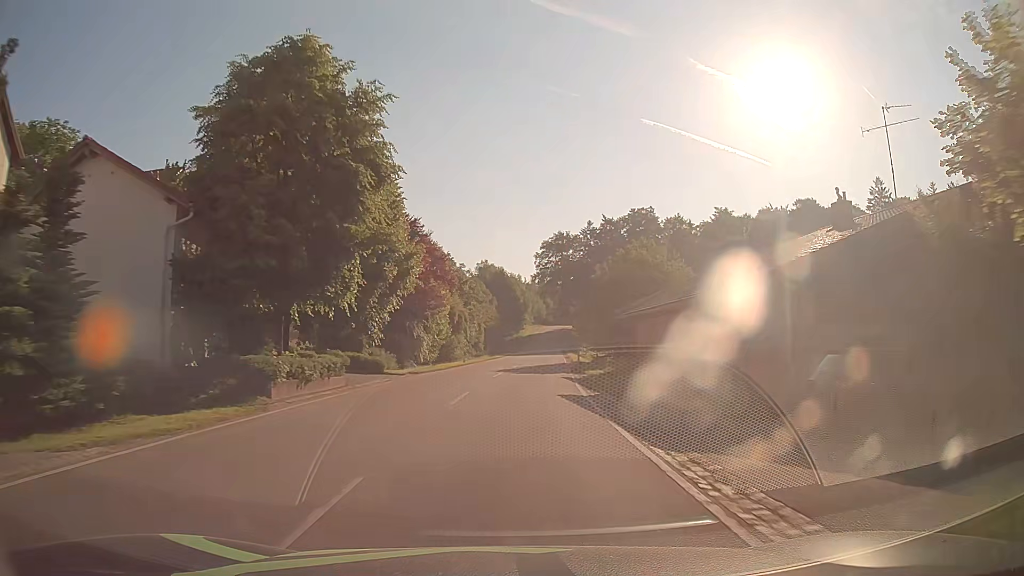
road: tertiary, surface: asphalt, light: Day
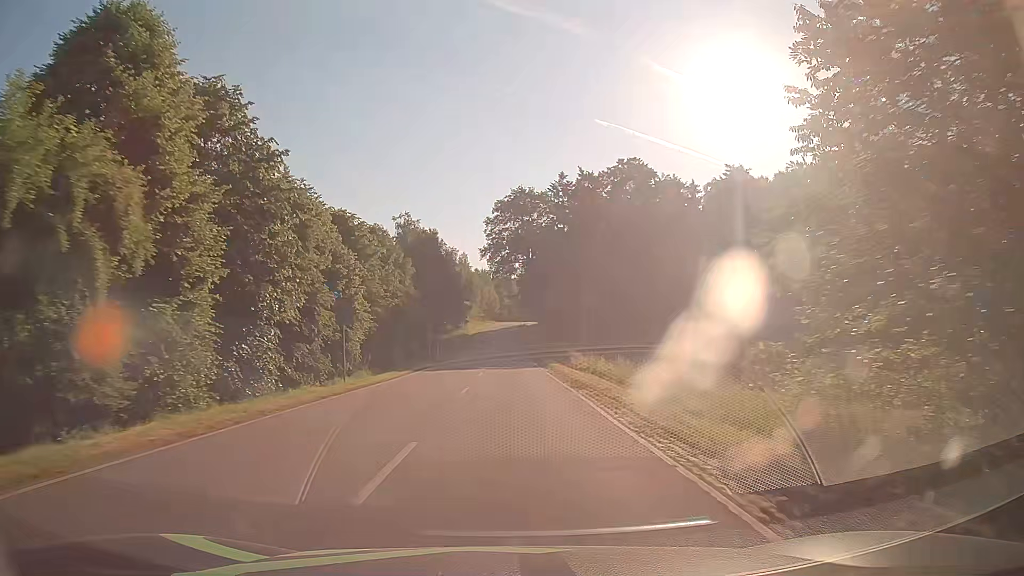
(+2.3, +45.5) m; +4°
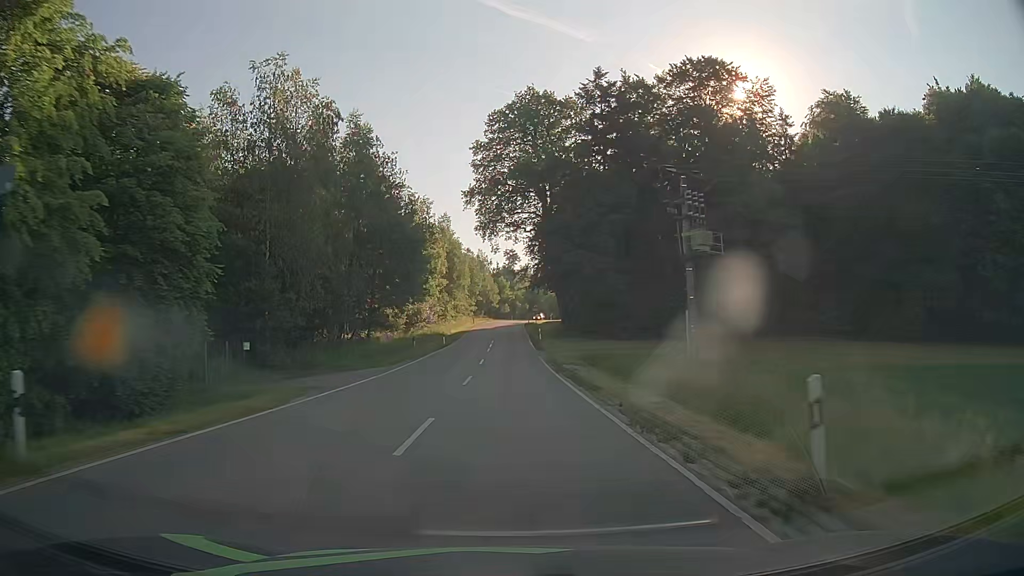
(+0.4, +45.8) m; 0°
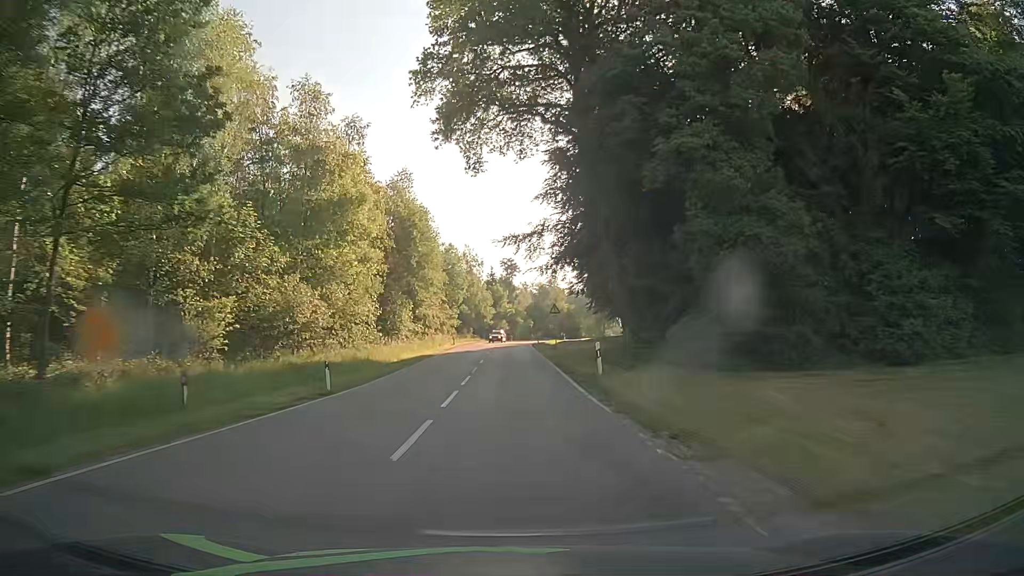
(-0.1, +36.3) m; 0°
(0, +10) (0, +20) (0, +30) (0, +40) (0, +50) (0, +60) (0, +70) (+1, +80) (+3, +90) (+5, +100) m
